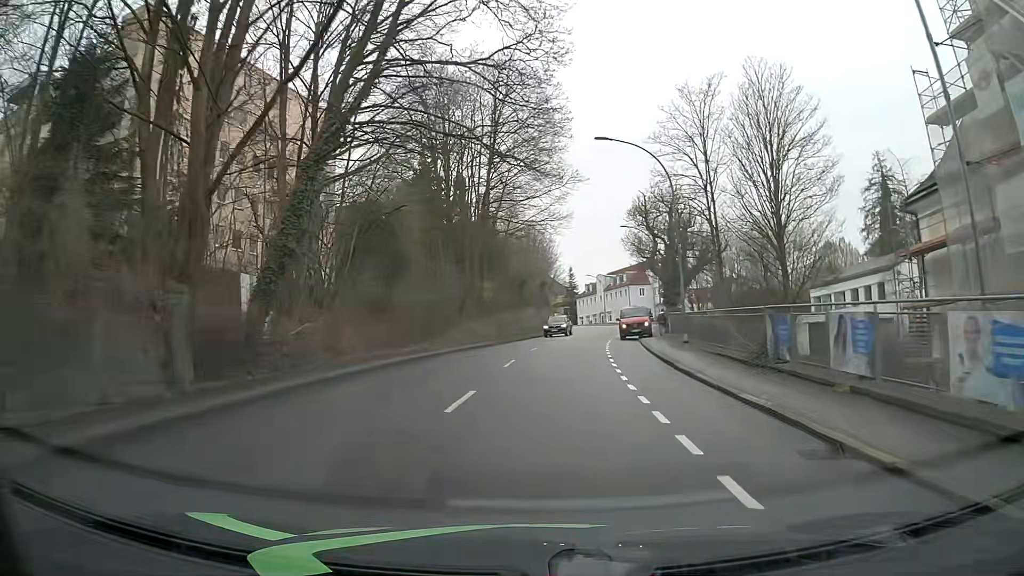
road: tertiary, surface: asphalt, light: Day
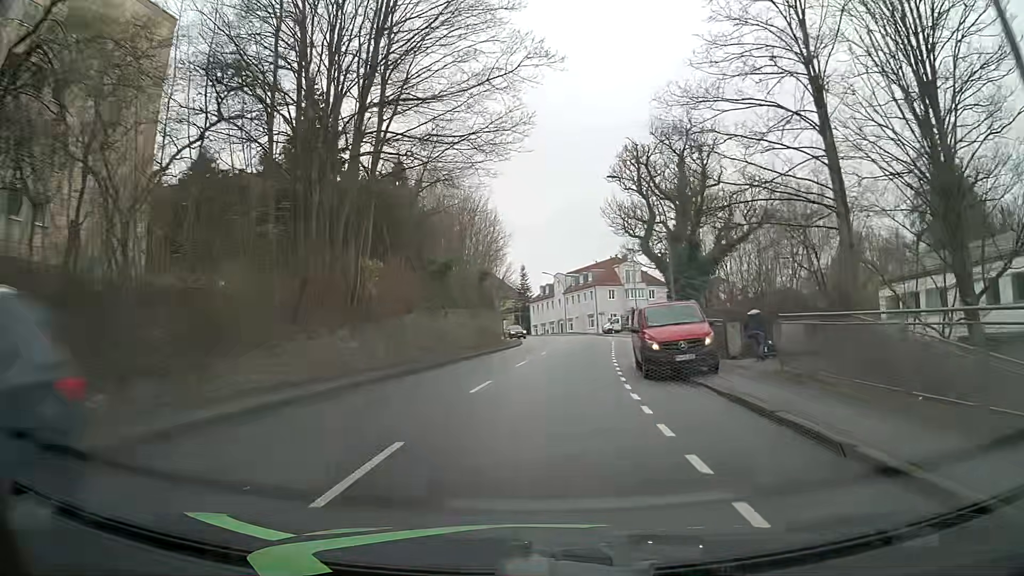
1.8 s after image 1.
(+1.1, +22.9) m; +4°
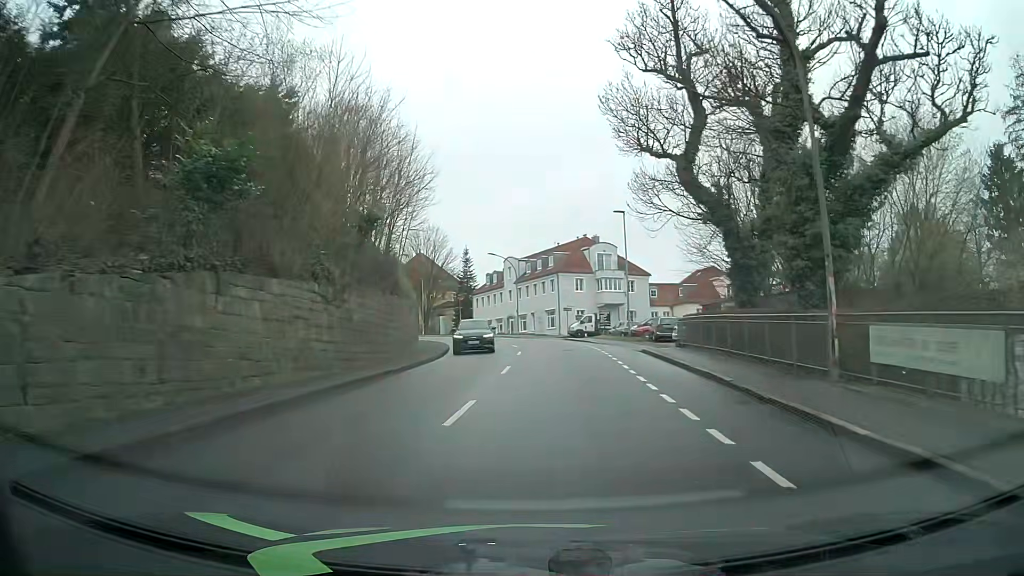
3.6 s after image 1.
(+0.6, +22.9) m; +5°
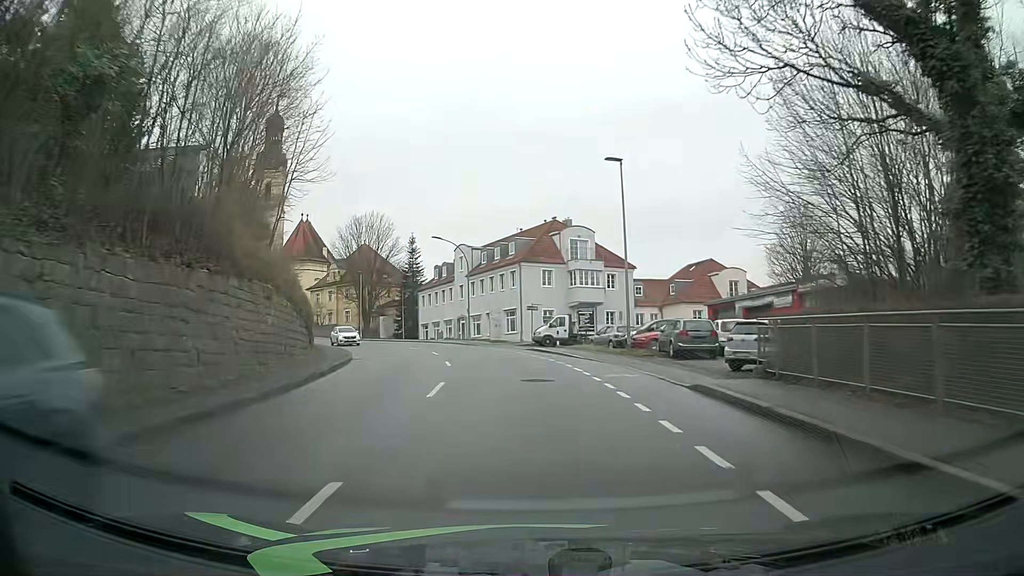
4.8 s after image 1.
(+0.4, +15.3) m; +2°
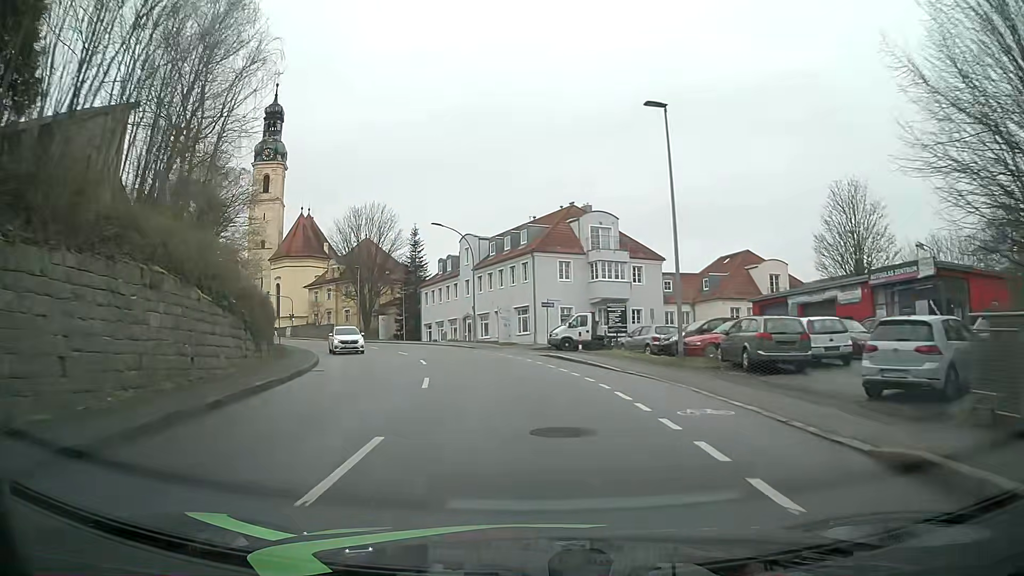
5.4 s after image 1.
(0.0, +7.6) m; -1°
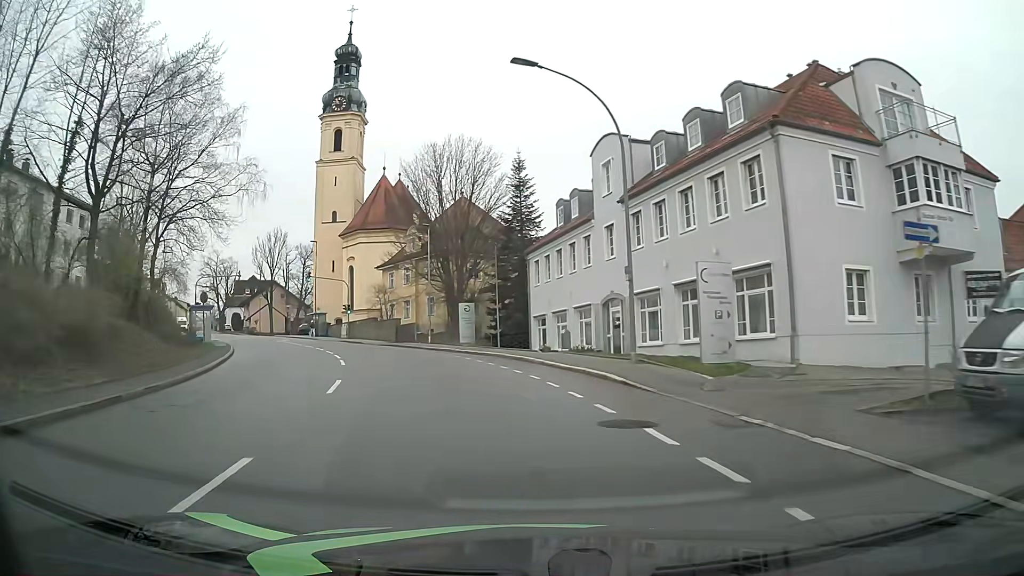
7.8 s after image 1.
(-2.8, +30.3) m; -12°
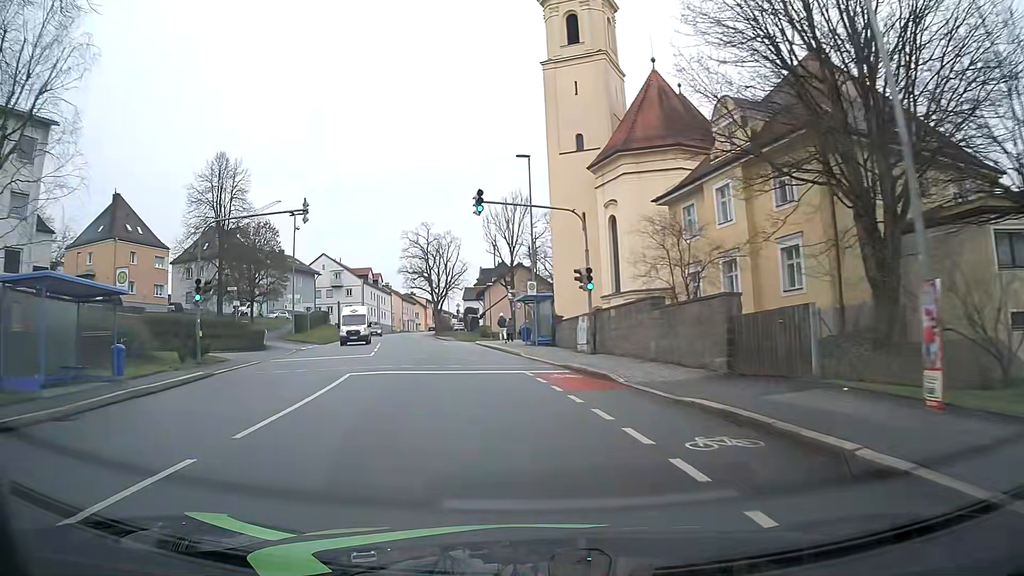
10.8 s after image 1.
(-8.0, +36.8) m; -24°
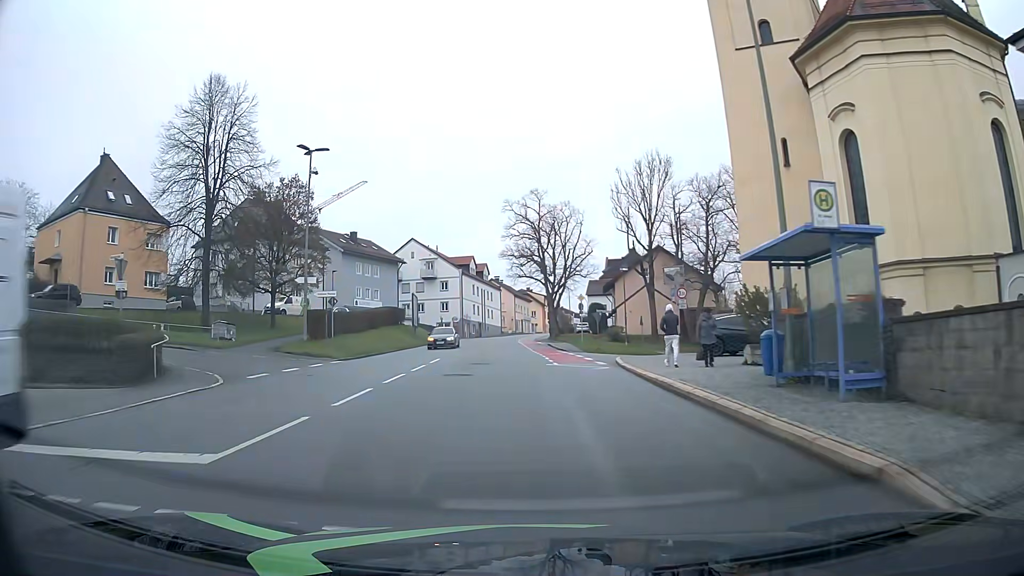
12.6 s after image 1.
(-2.3, +22.7) m; -11°
